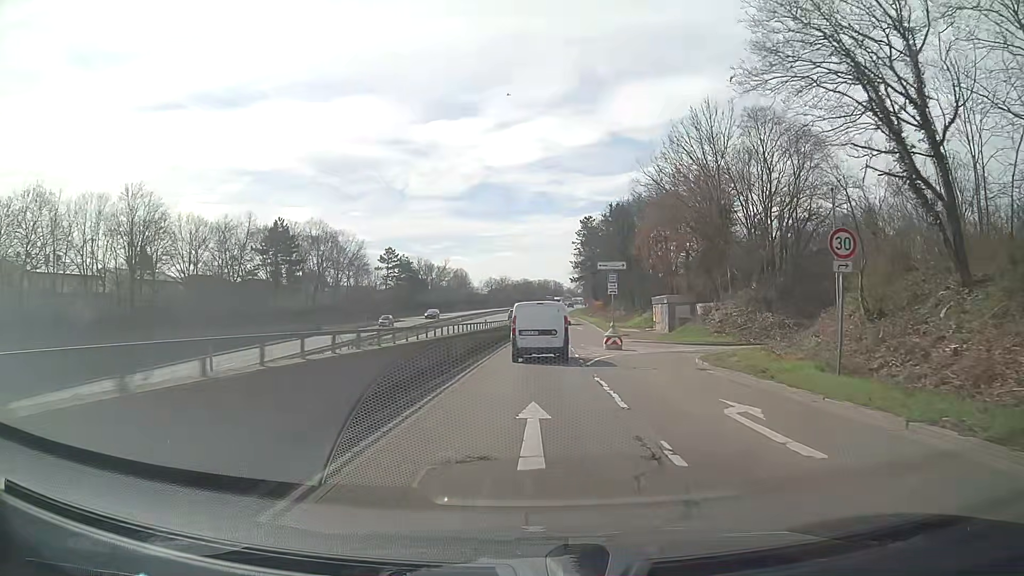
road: trunk_link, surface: asphalt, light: Day
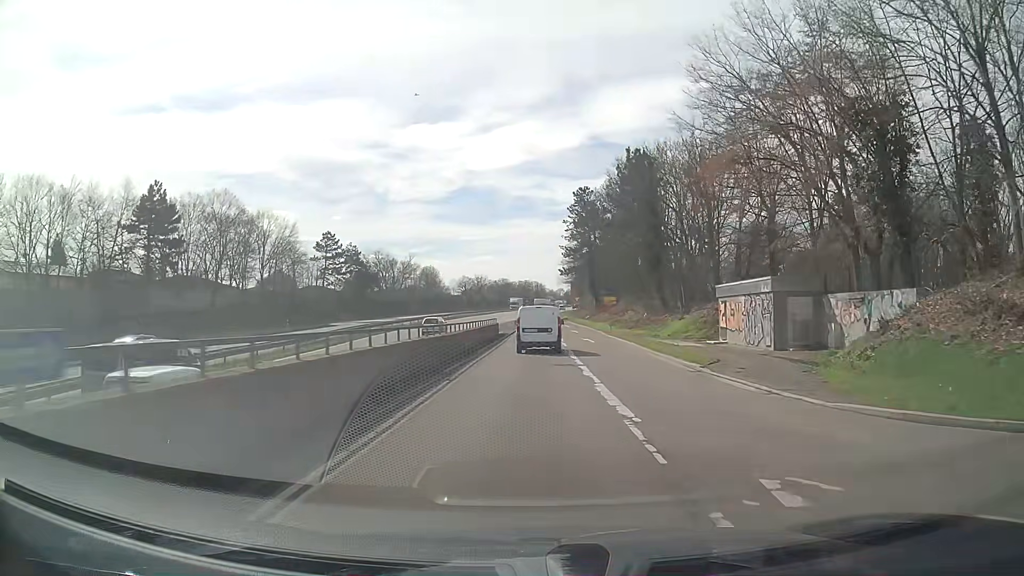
(+0.5, +29.7) m; +2°
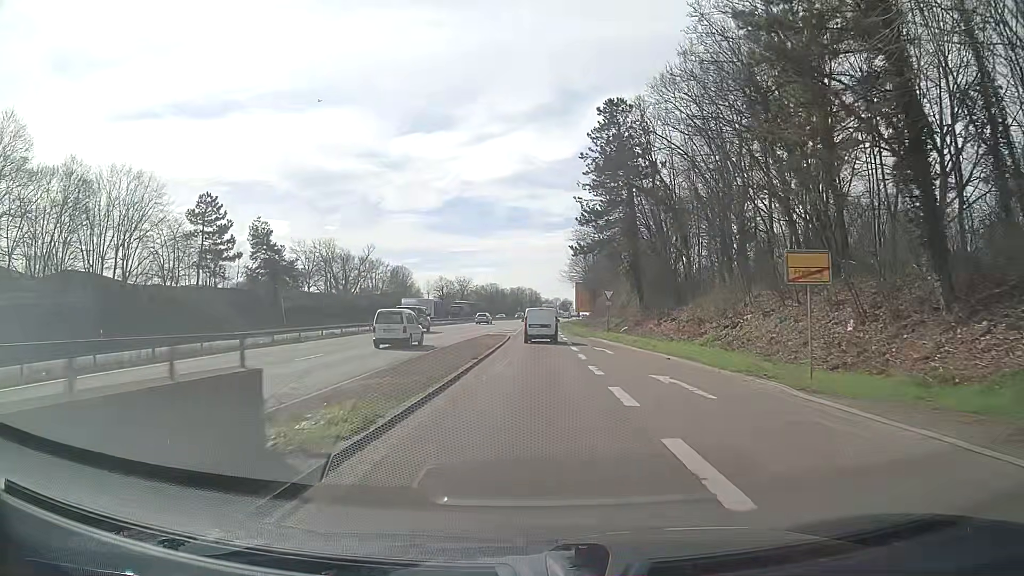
(+0.2, +39.9) m; 0°
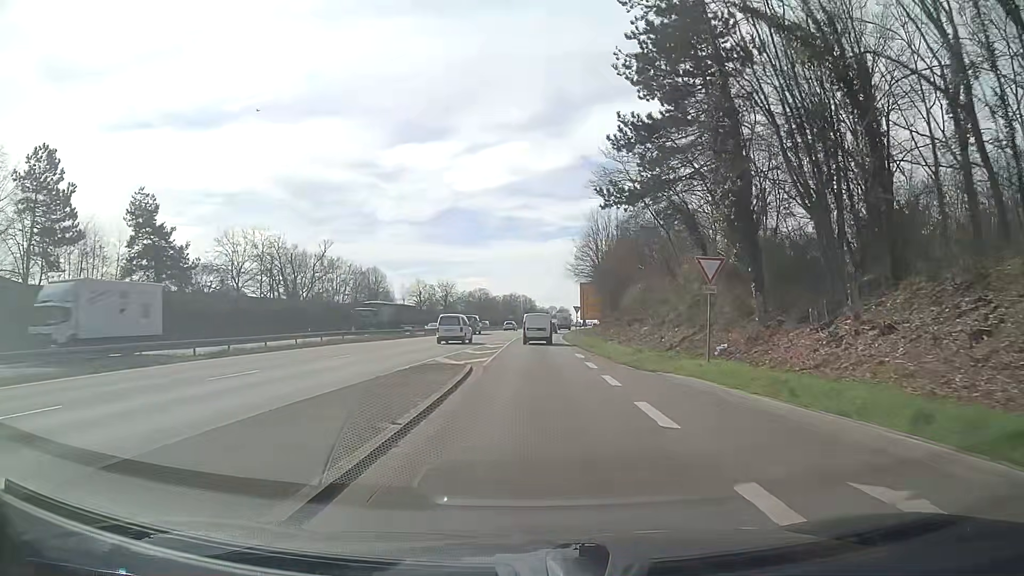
(+0.2, +26.3) m; +1°
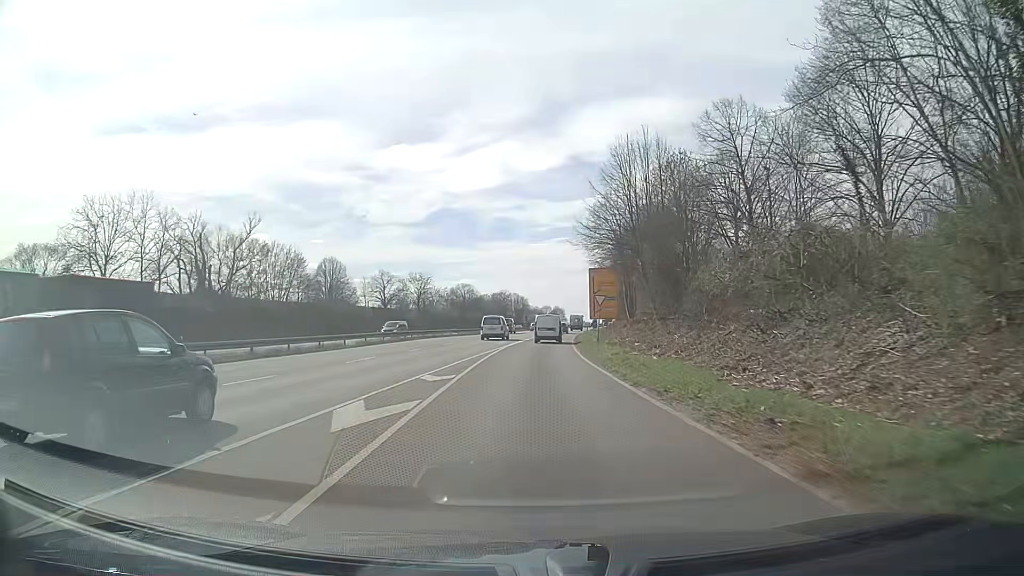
(+0.2, +28.1) m; +1°
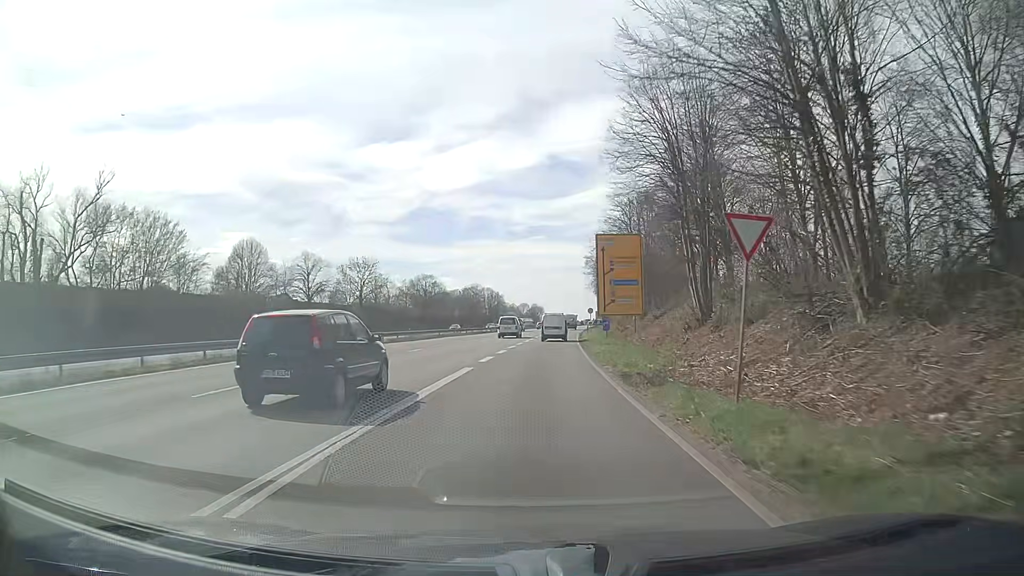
(+0.3, +29.7) m; +2°
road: trunk
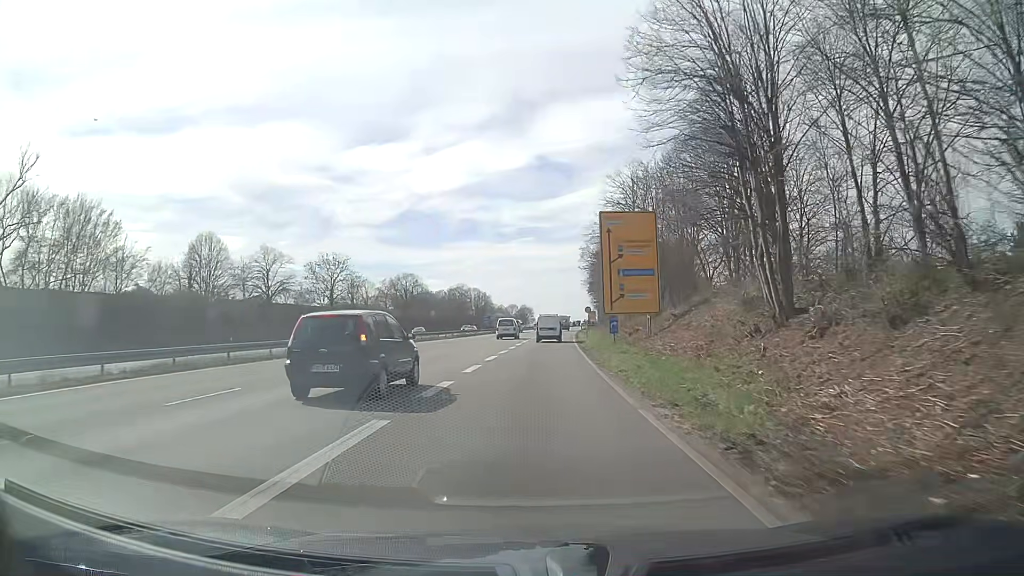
(+0.1, +10.1) m; +1°
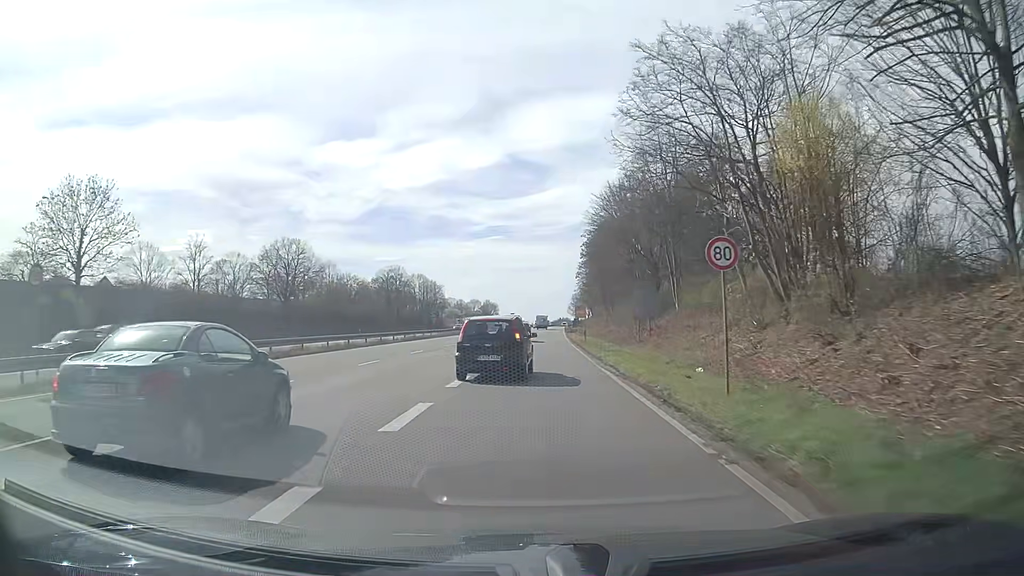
(+1.3, +51.3) m; +3°
(0, +10) (0, +20) (0, +30) (+1, +40) (+1, +50) (+1, +60) (+2, +70) (+2, +80) (+2, +90) (+3, +100) m
